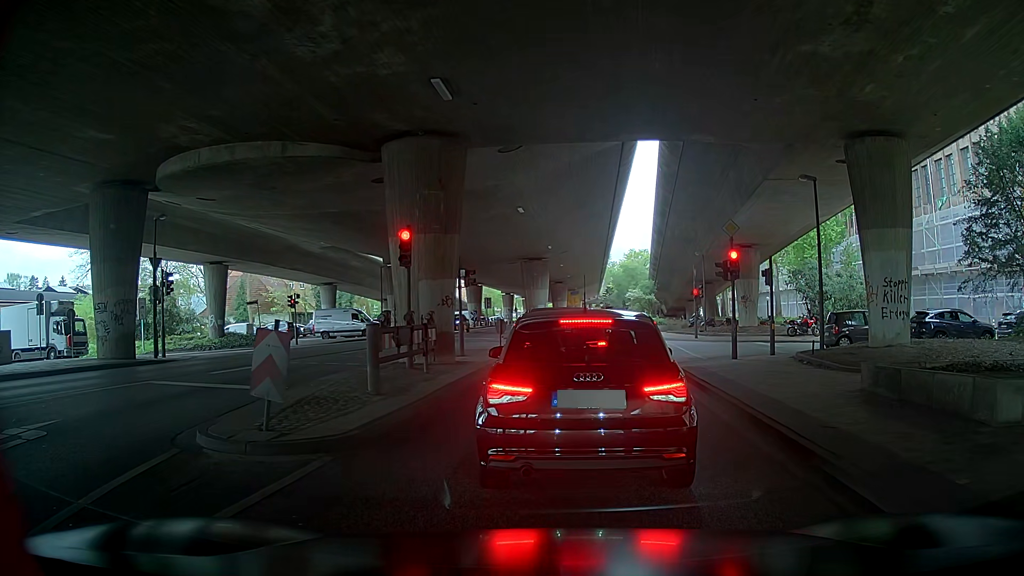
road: secondary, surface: asphalt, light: Day
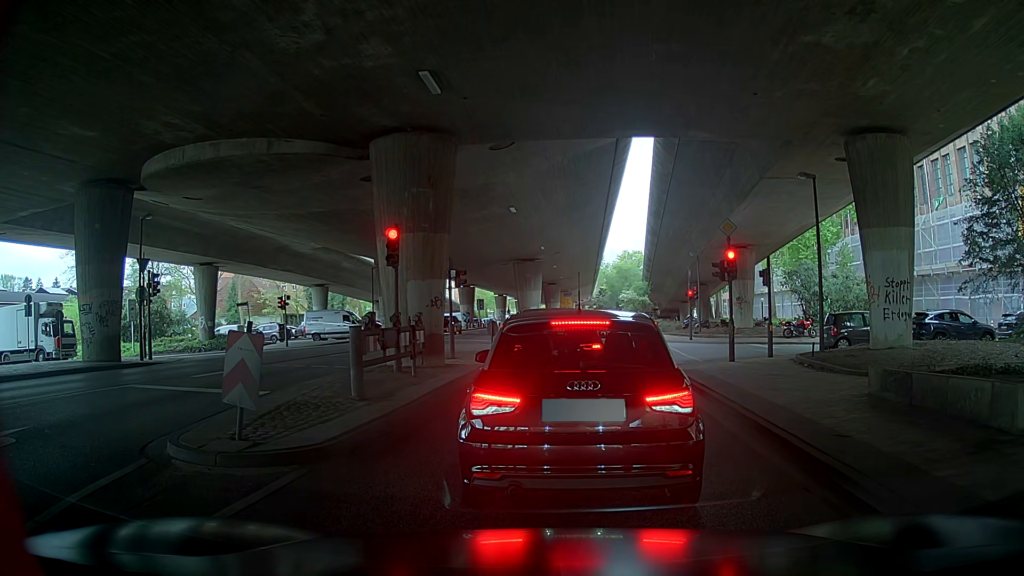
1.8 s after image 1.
(0.0, +0.5) m; 0°
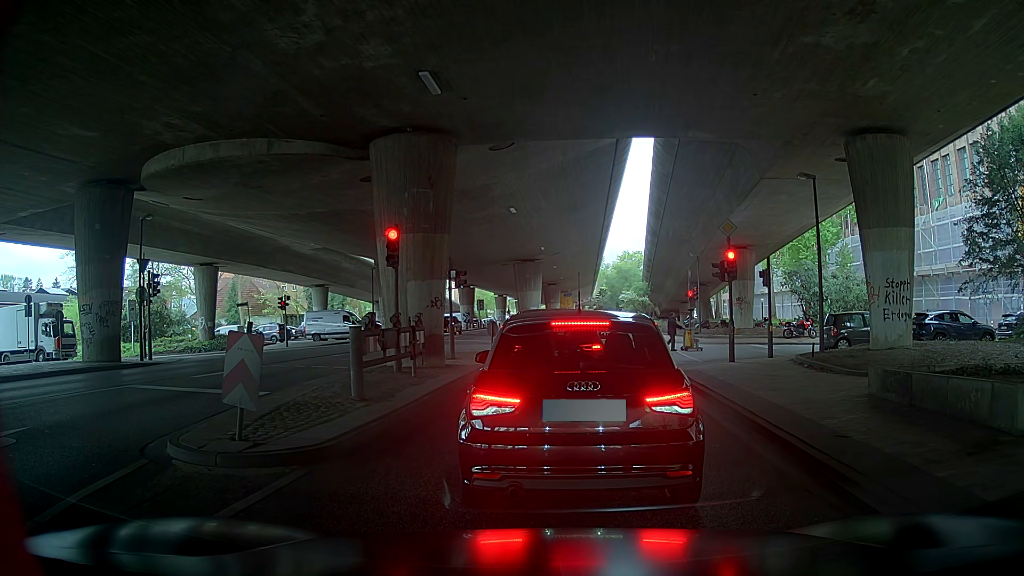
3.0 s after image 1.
(0.0, 0.0) m; 0°
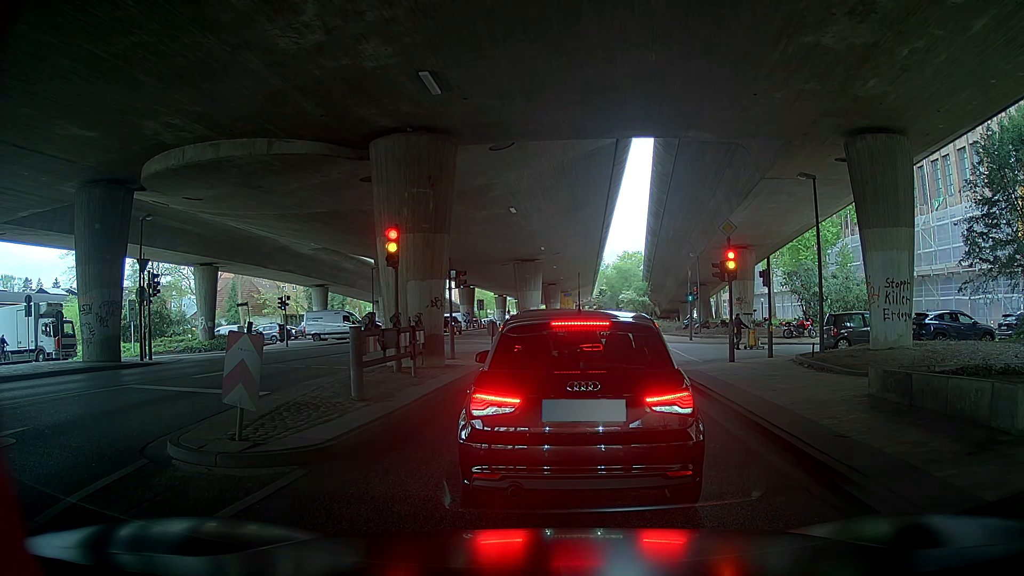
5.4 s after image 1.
(0.0, 0.0) m; 0°
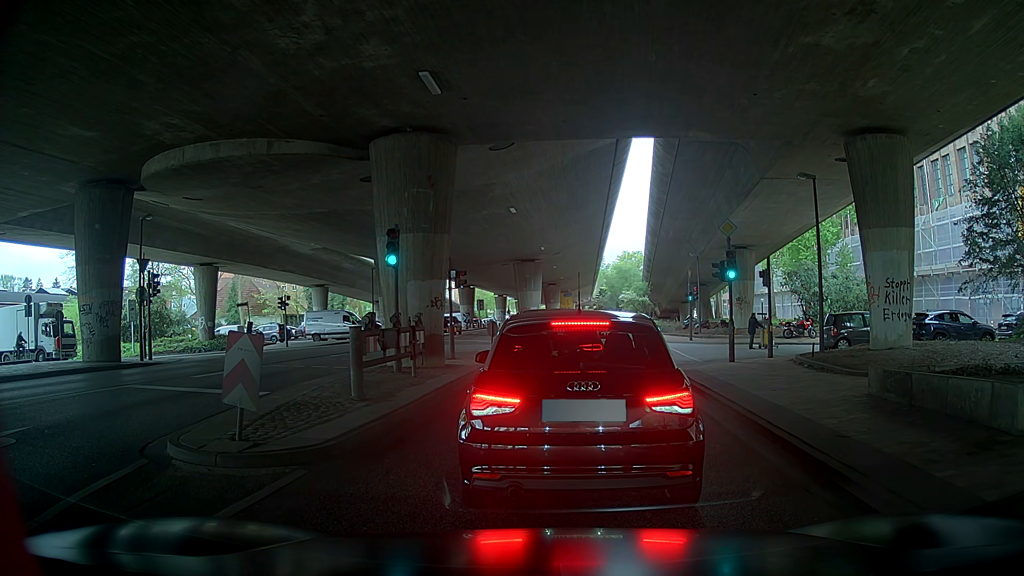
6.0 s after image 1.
(0.0, 0.0) m; 0°
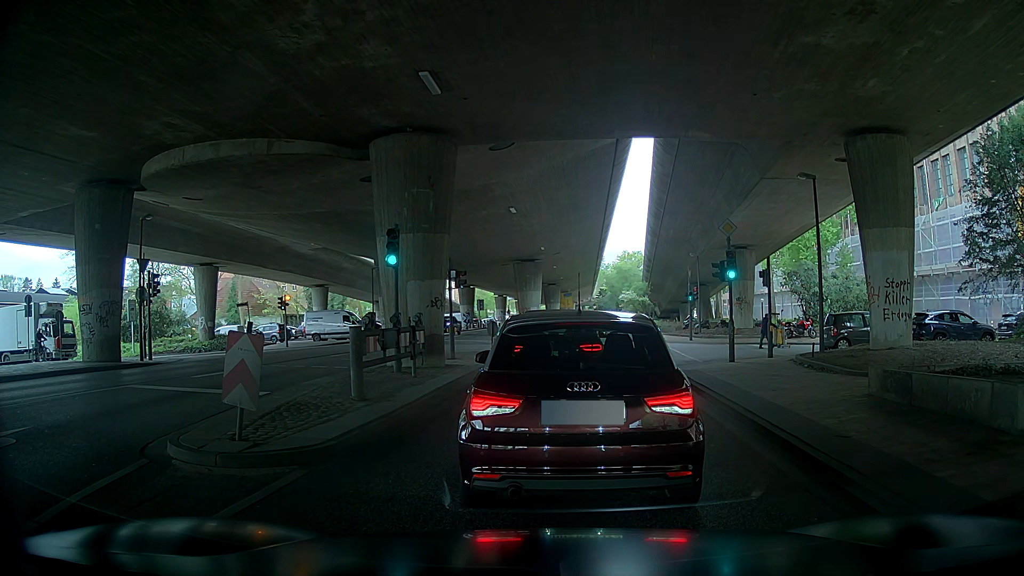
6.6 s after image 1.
(0.0, 0.0) m; 0°
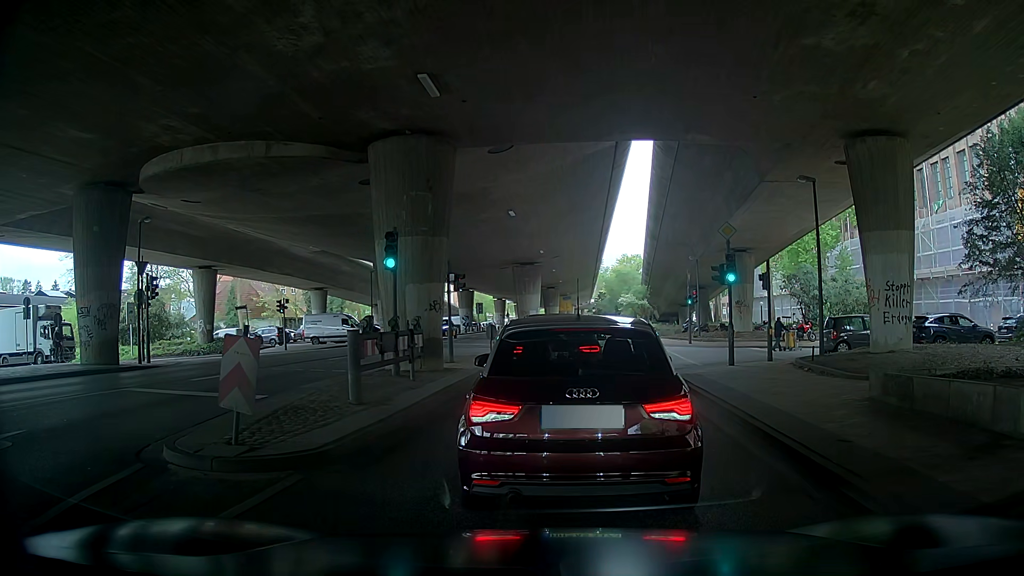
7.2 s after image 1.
(0.0, +0.1) m; 0°
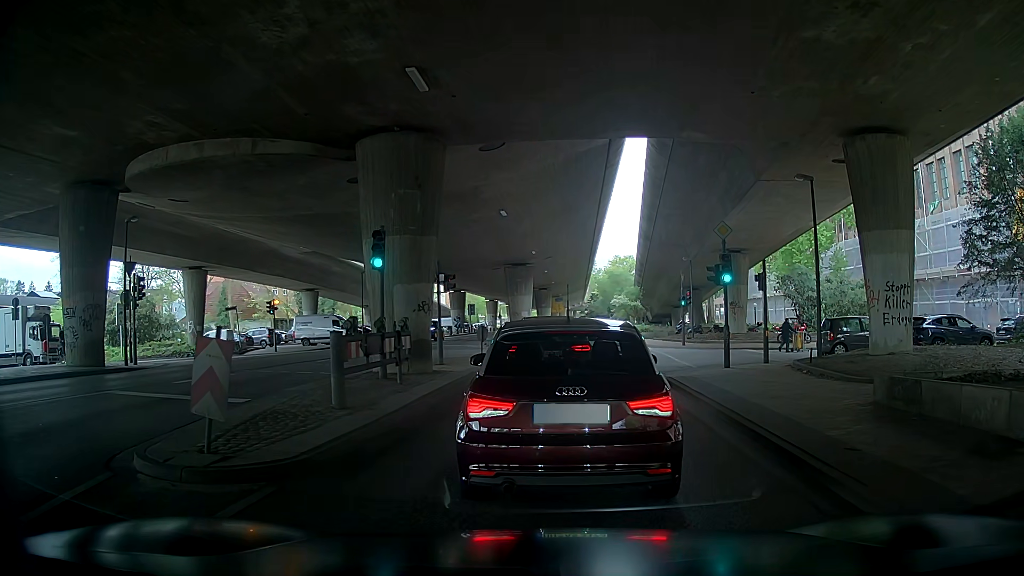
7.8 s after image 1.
(0.0, +0.5) m; 0°
